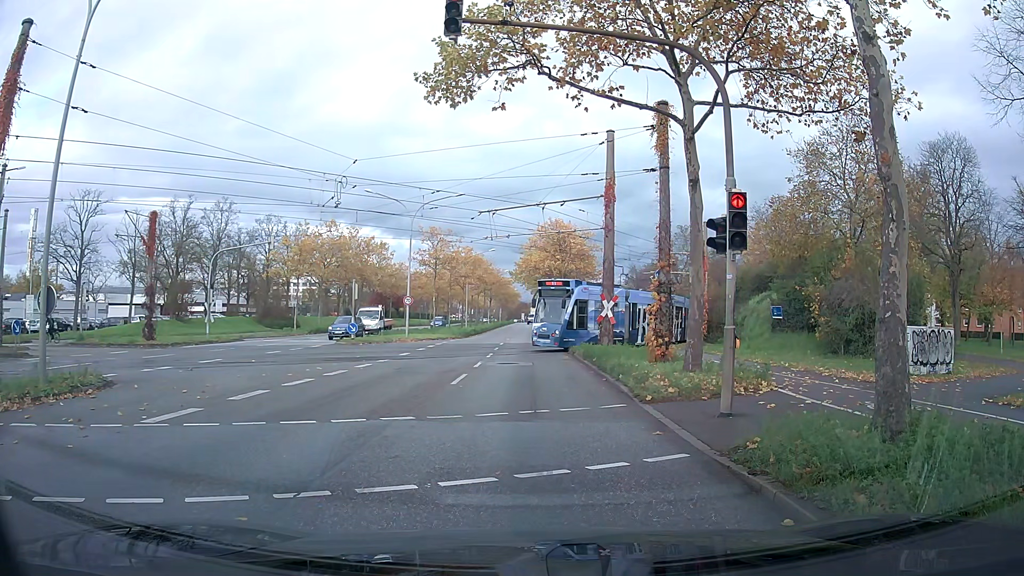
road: primary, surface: asphalt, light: Day
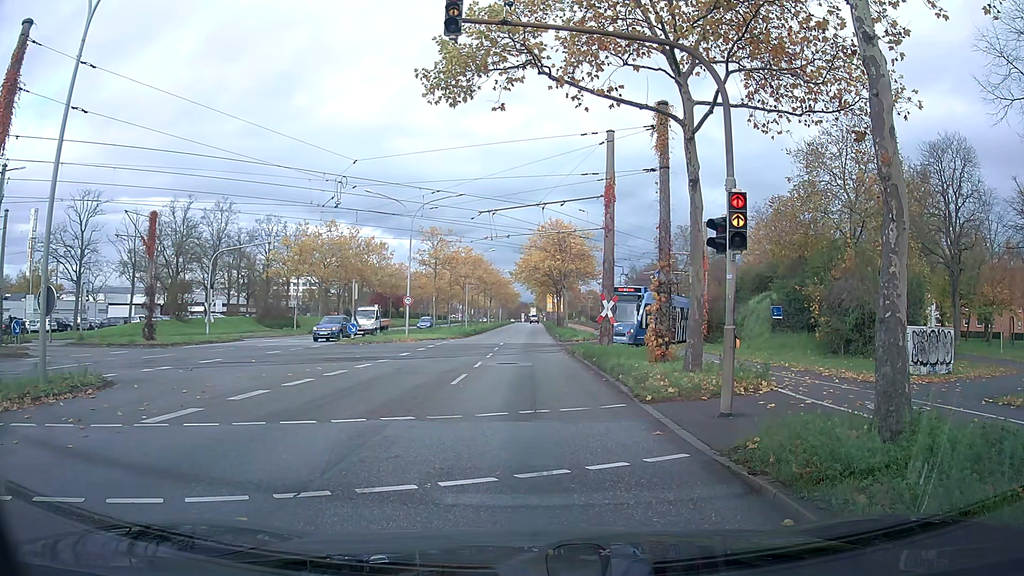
(0.0, 0.0) m; 0°
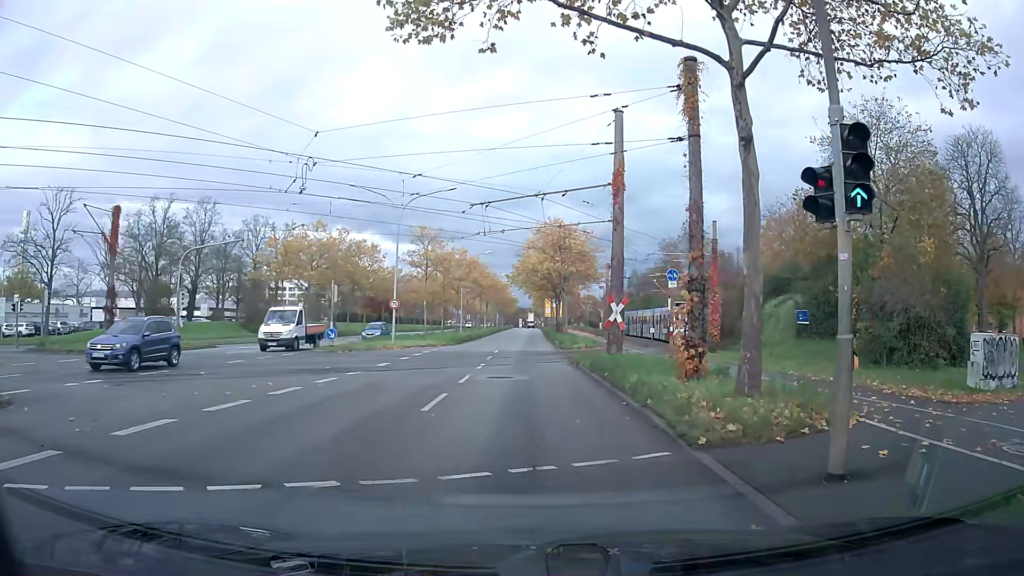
(+0.1, +3.9) m; +1°
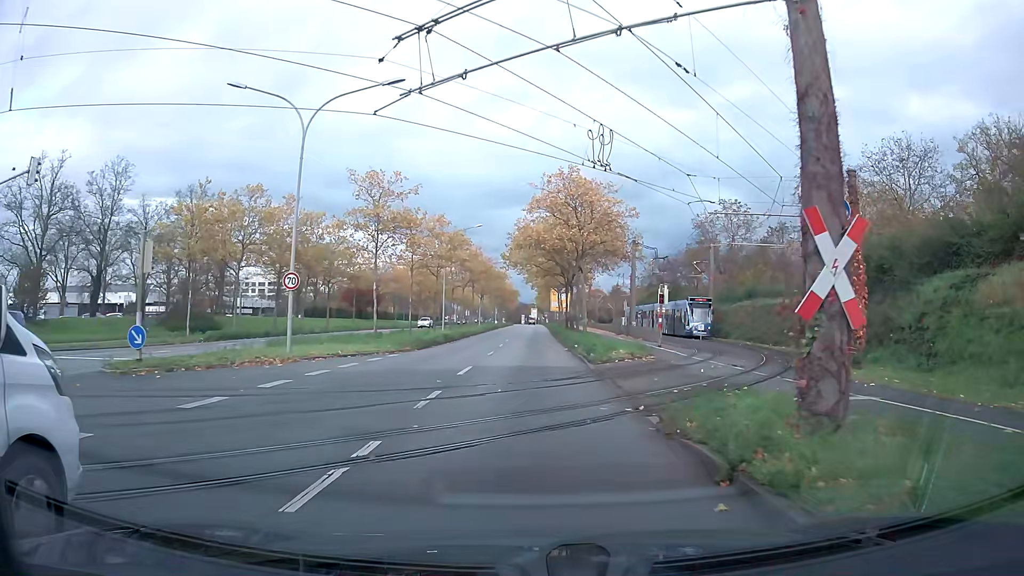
(-0.1, +18.6) m; -1°
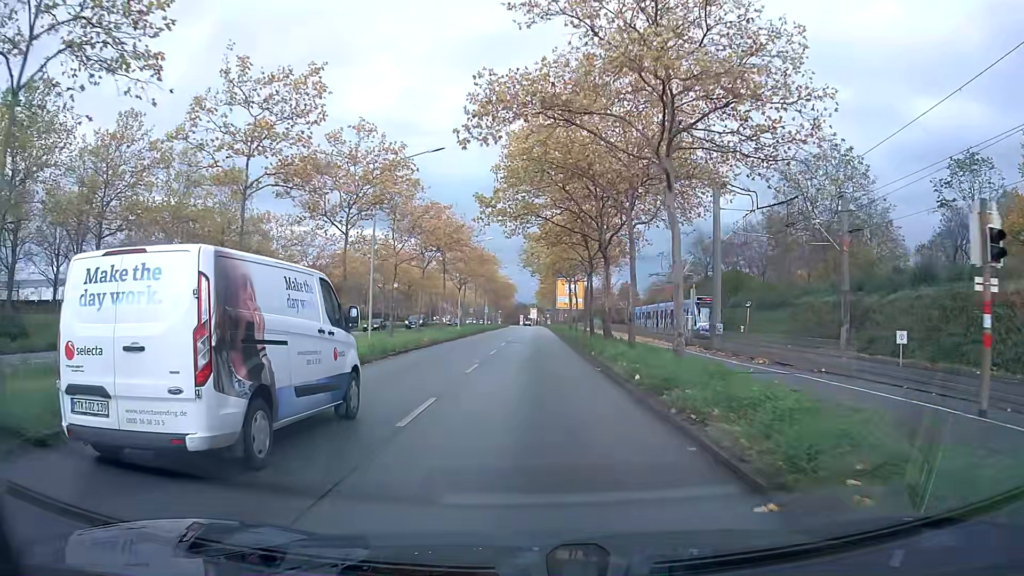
(+0.1, +27.7) m; 0°
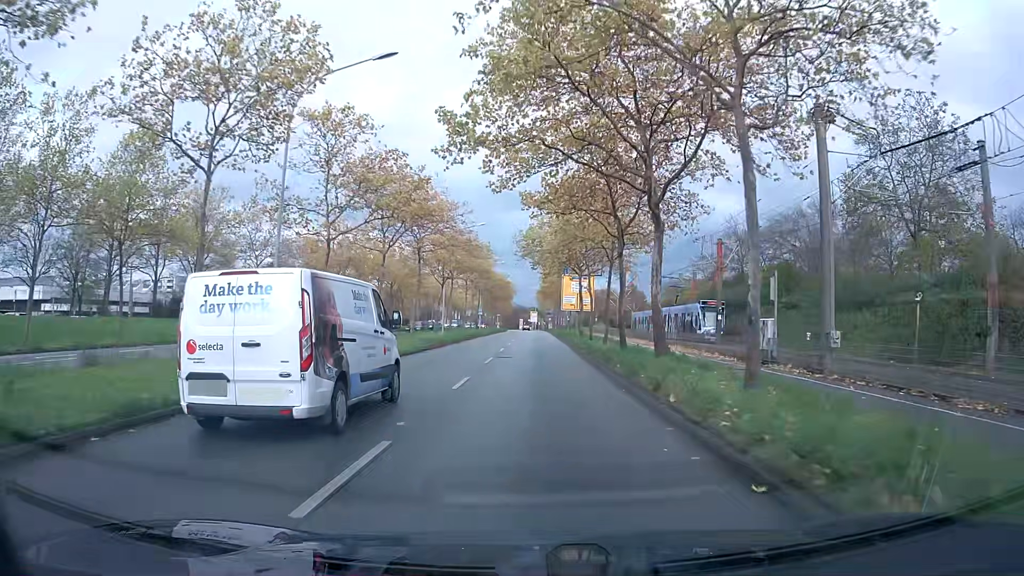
(0.0, +13.0) m; 0°
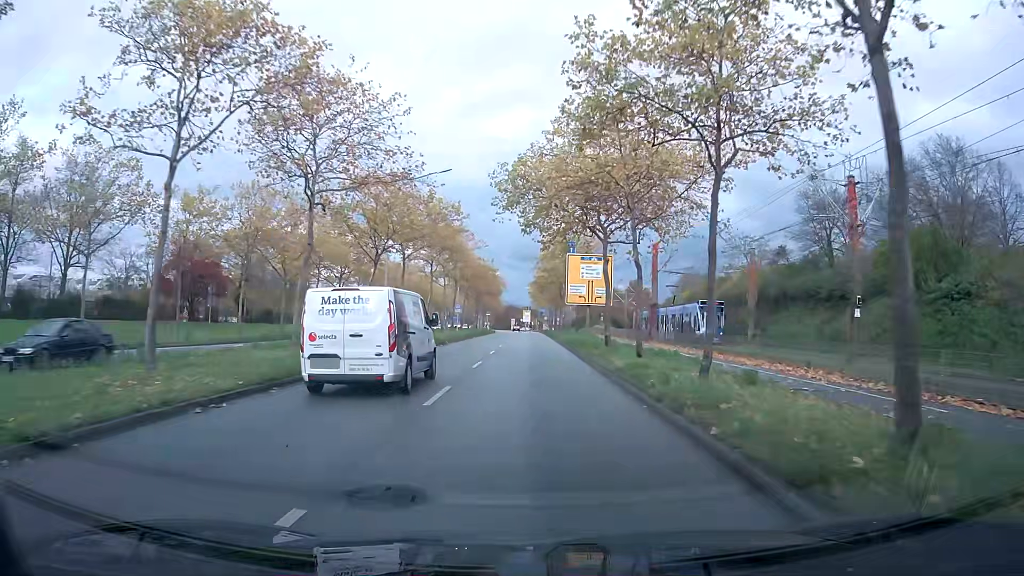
(0.0, +20.9) m; 0°
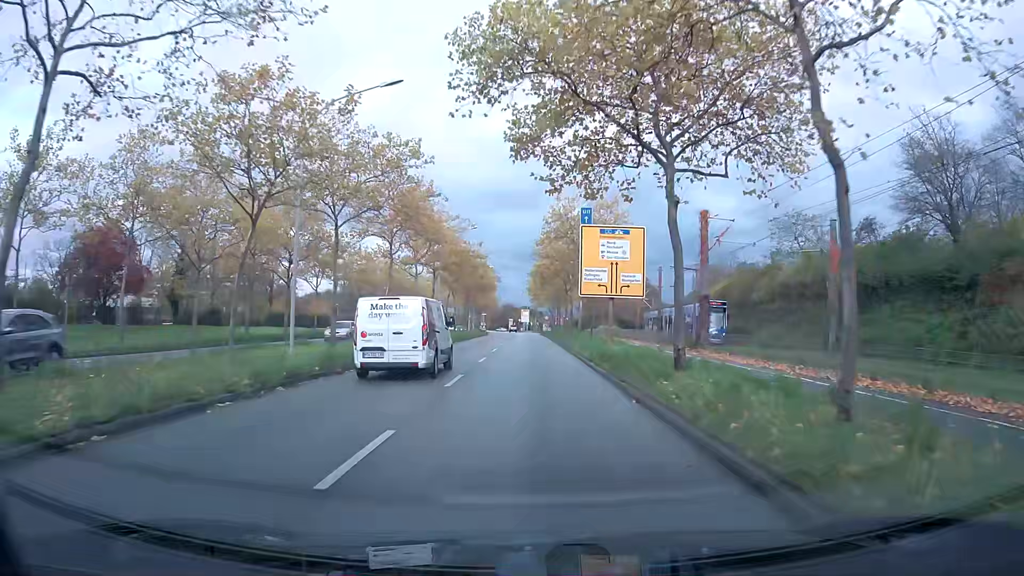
(0.0, +14.5) m; 0°
